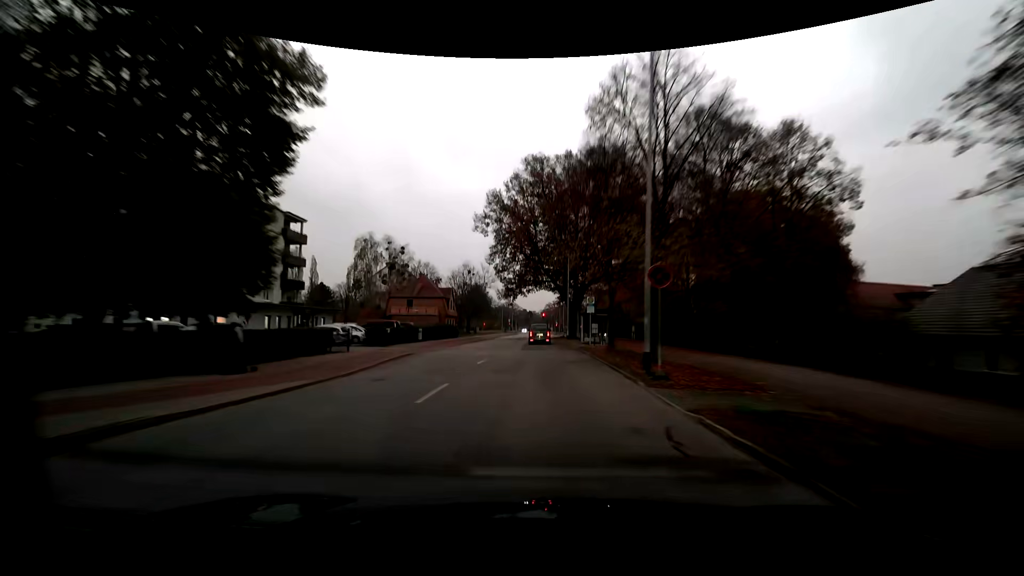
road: residential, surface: asphalt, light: Day
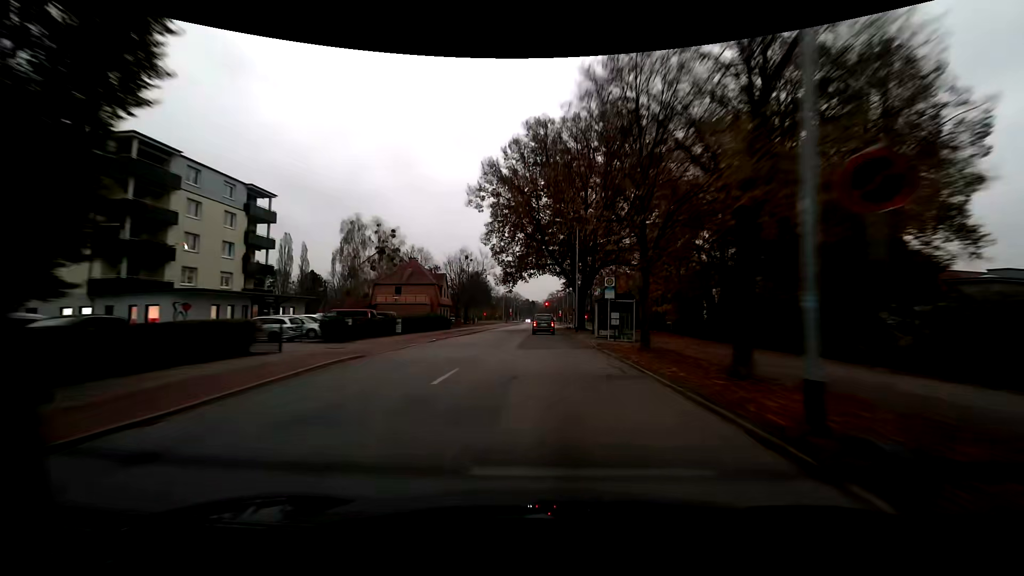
(-0.1, +8.0) m; -1°
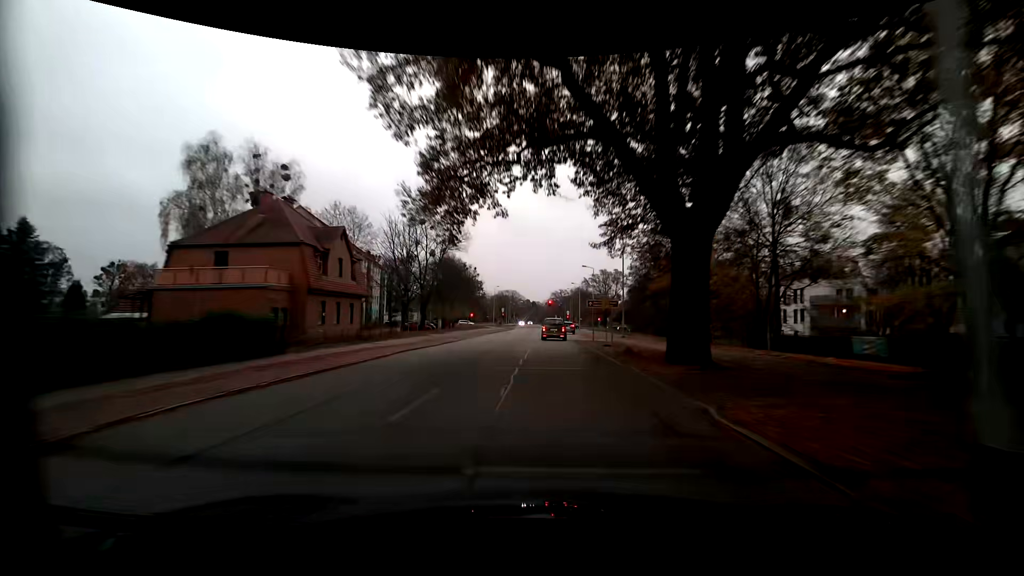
(+0.5, +38.8) m; 0°
